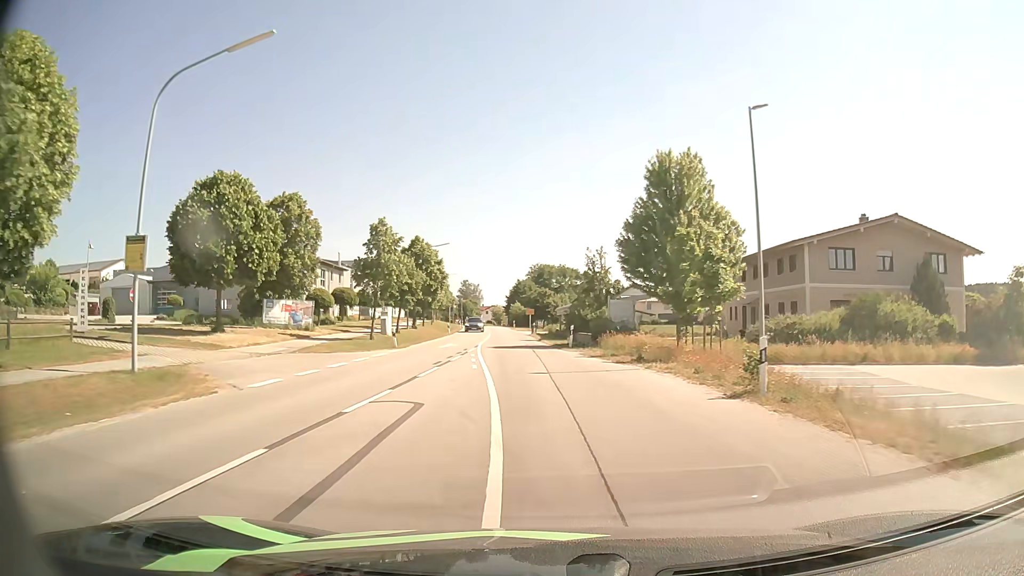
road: secondary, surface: asphalt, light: Day
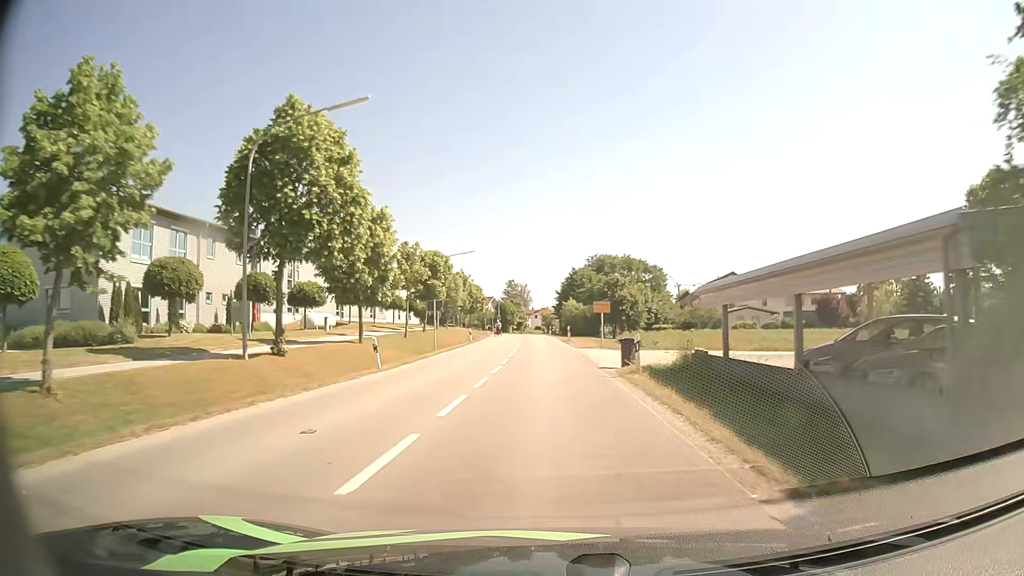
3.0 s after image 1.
(-2.2, +40.7) m; -5°
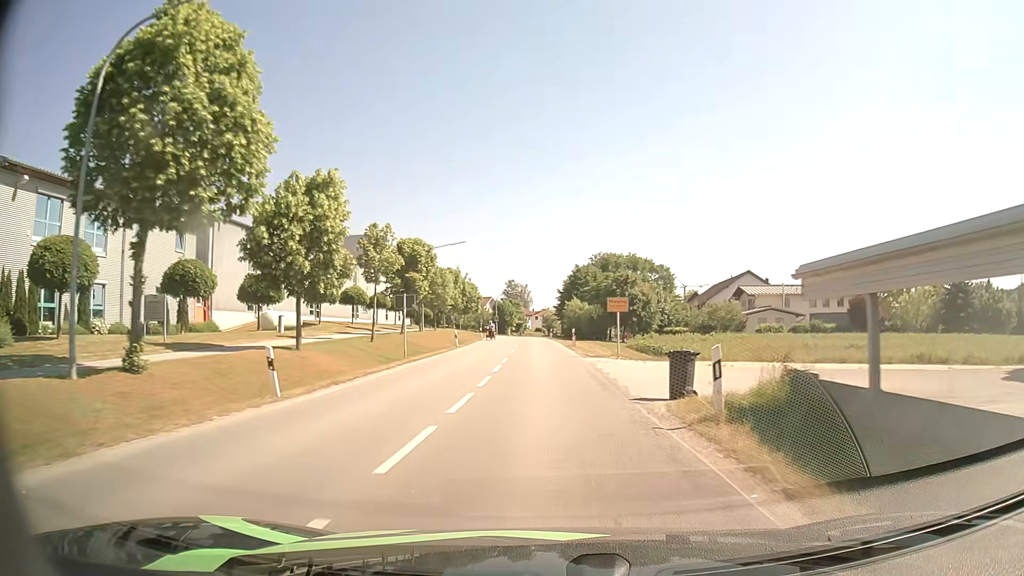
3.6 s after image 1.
(0.0, +8.2) m; 0°
(0, +10) (0, +20) (0, +30) (-1, +40) (-1, +50) (-1, +60) (-2, +70) (-2, +80) (-3, +90) (-3, +100) m
